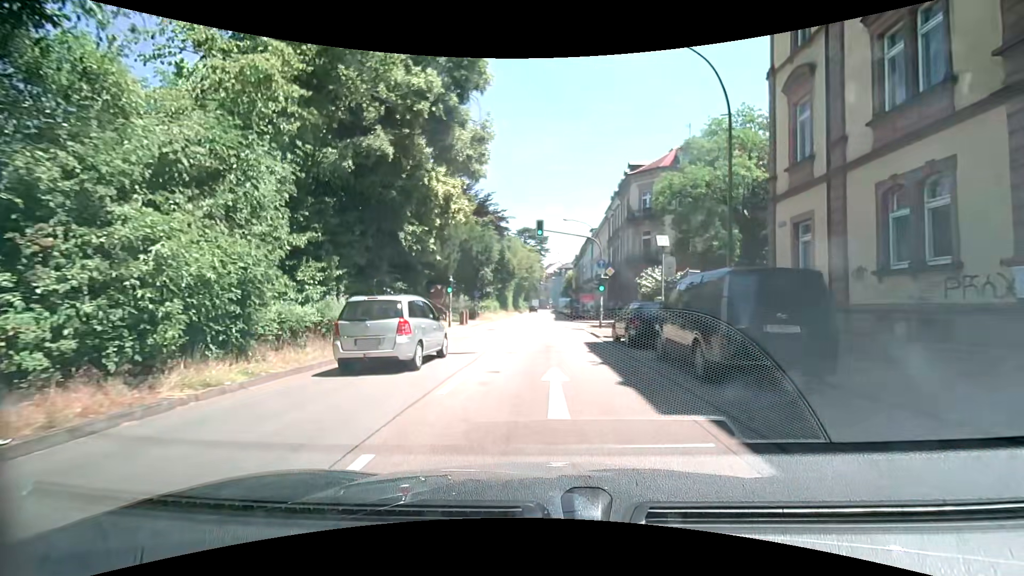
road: primary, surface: asphalt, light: Day
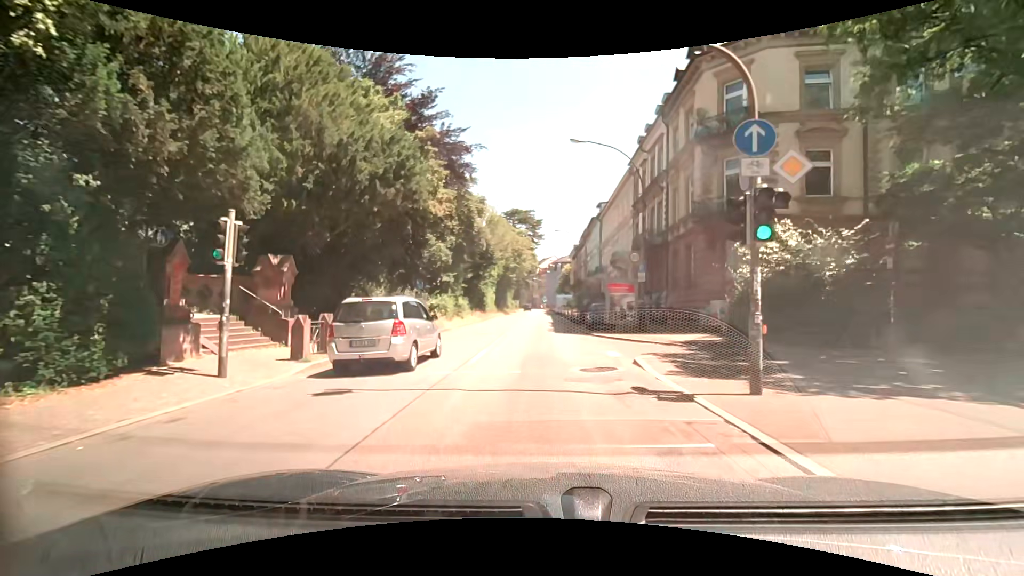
(+0.1, +22.3) m; 0°
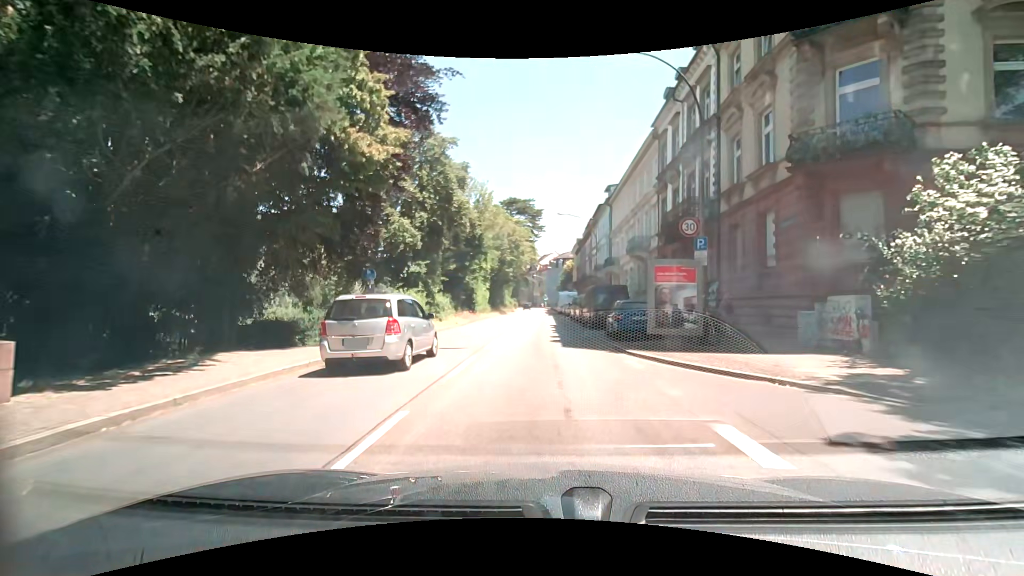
(+0.1, +9.0) m; 0°
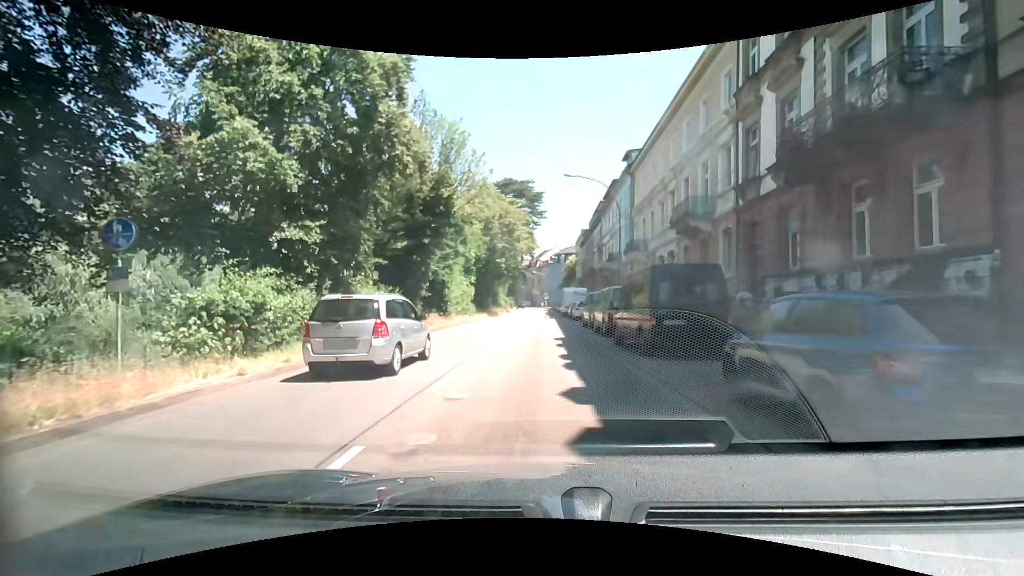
(0.0, +13.4) m; +1°
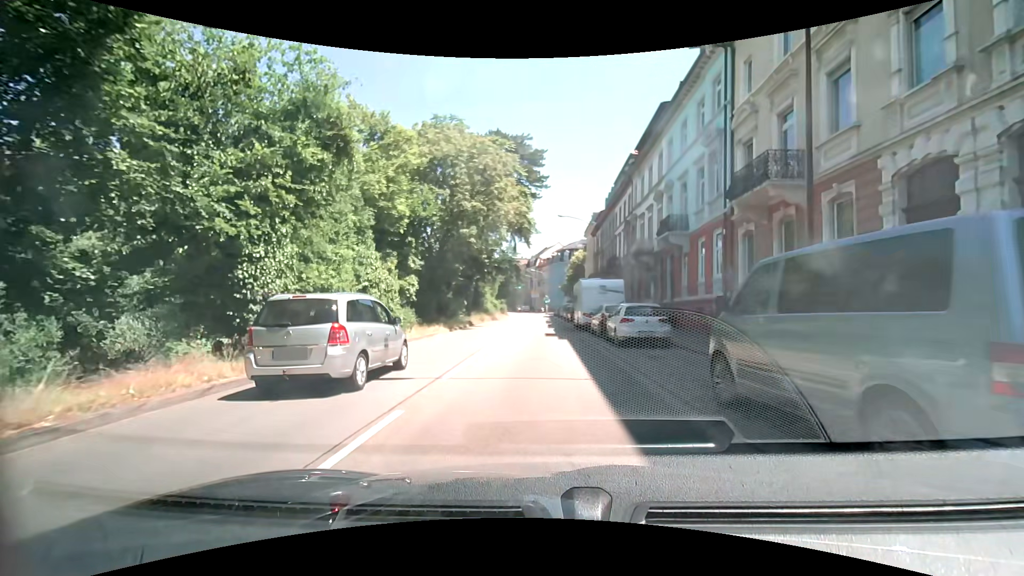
(-0.4, +22.4) m; -1°
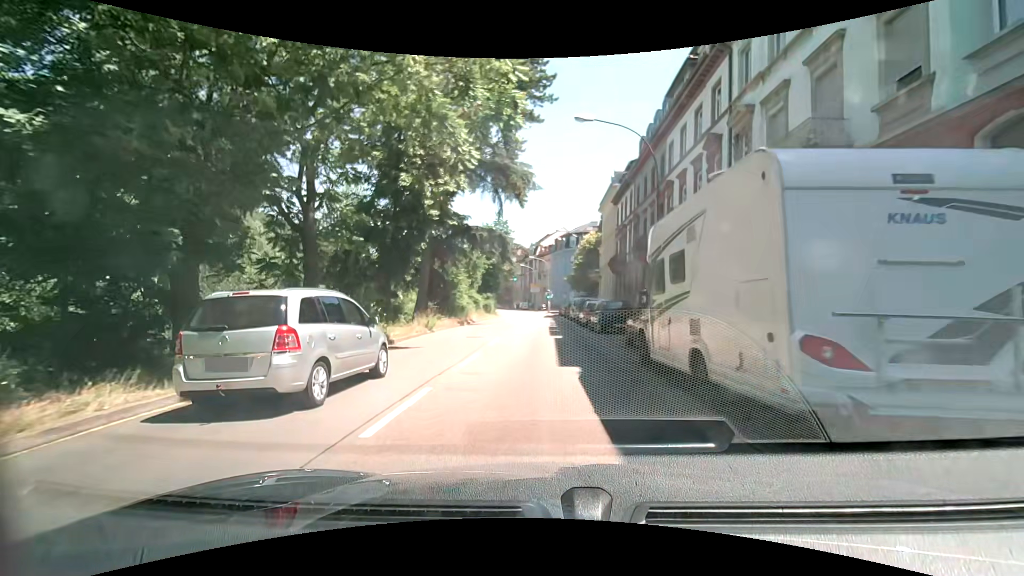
(+0.2, +22.3) m; +1°
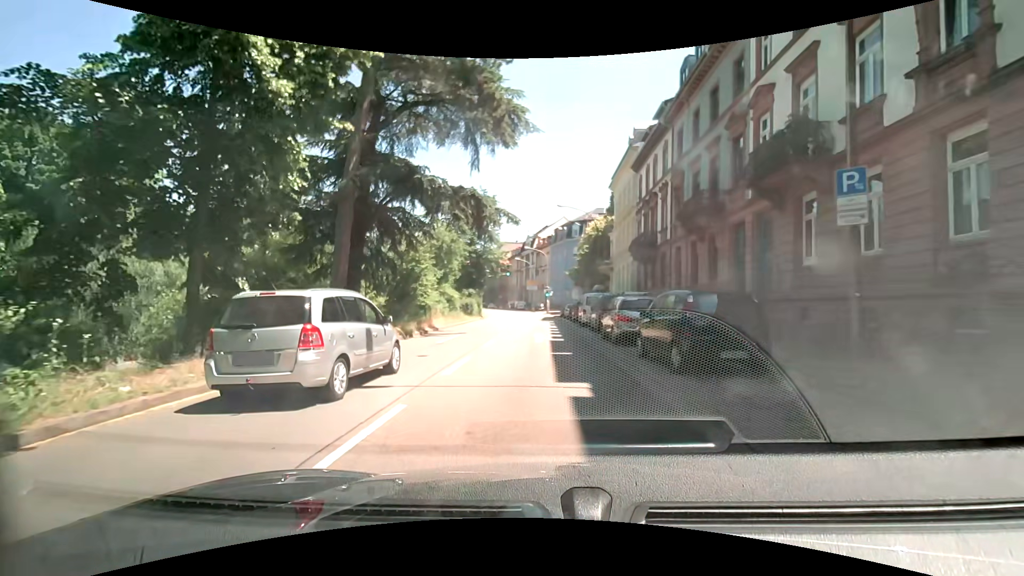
(-0.1, +13.4) m; 0°
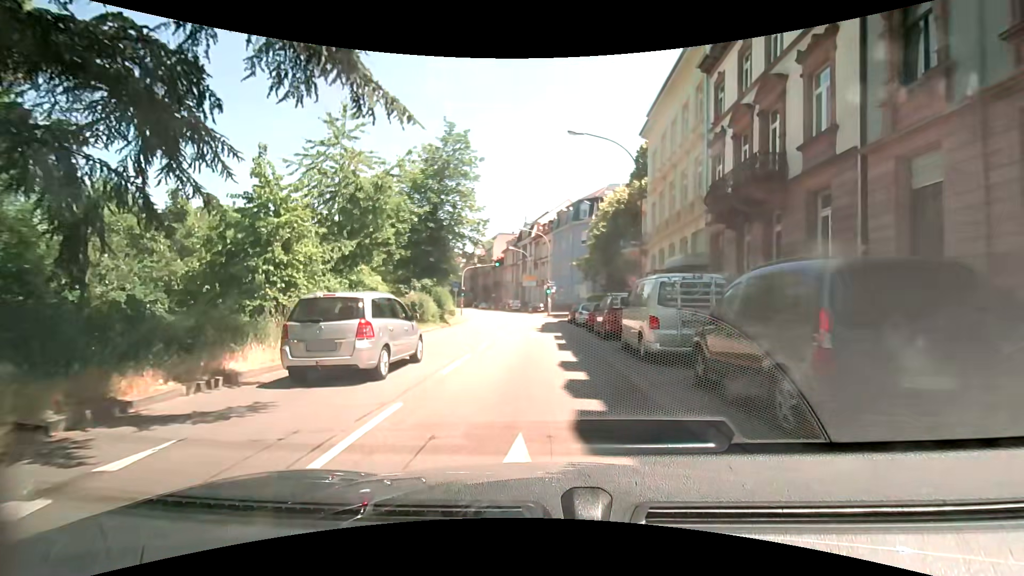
(-0.2, +17.9) m; 0°
(0, +10) (0, +20) (0, +30) (-1, +40) (-2, +50) (-3, +60) (-5, +70) (-7, +79) (-10, +89) (-13, +99) m
